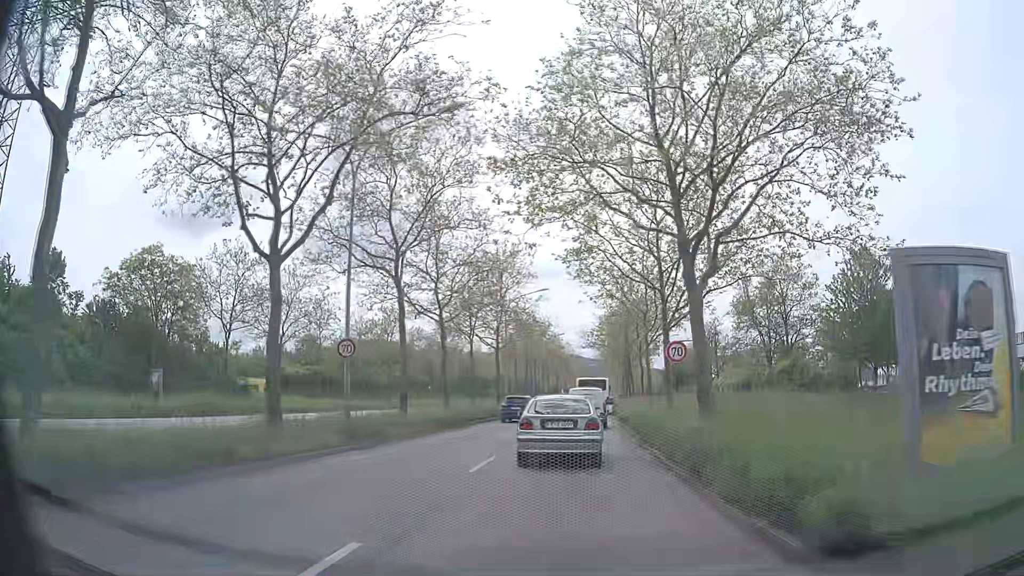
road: primary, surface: asphalt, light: Day
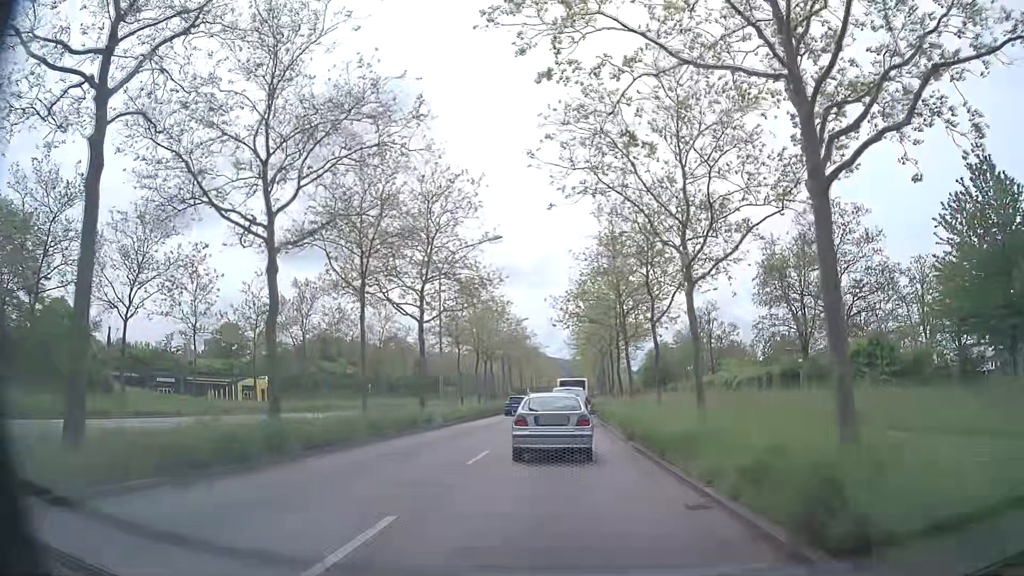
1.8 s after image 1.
(+0.4, +17.1) m; +2°
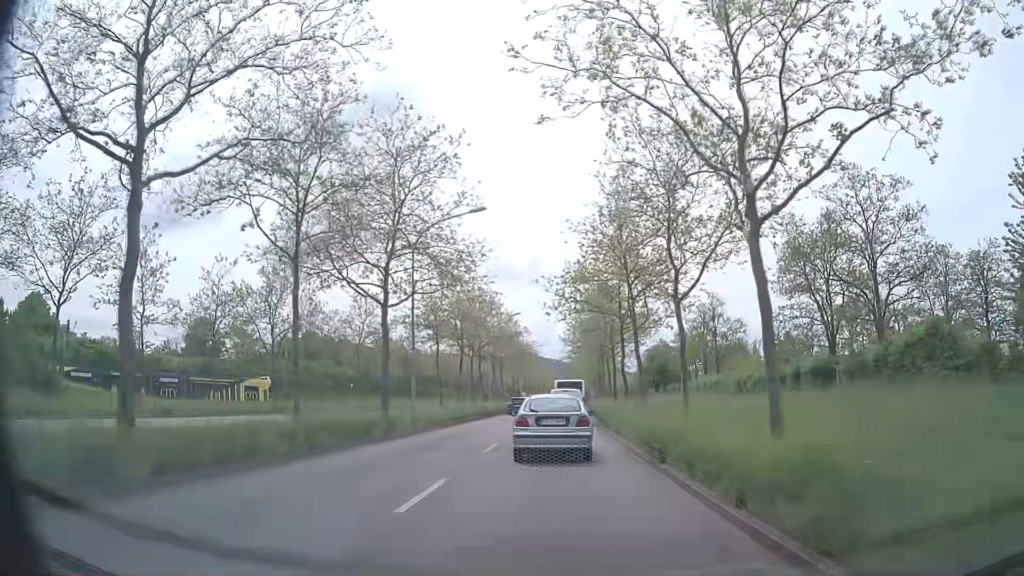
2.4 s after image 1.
(+0.1, +5.8) m; 0°
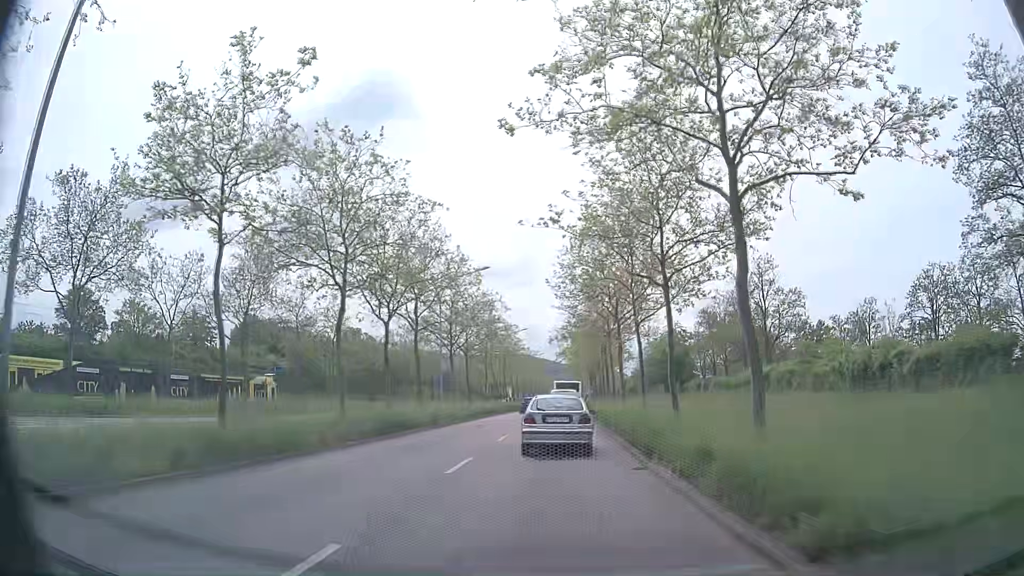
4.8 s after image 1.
(+0.5, +23.7) m; +2°
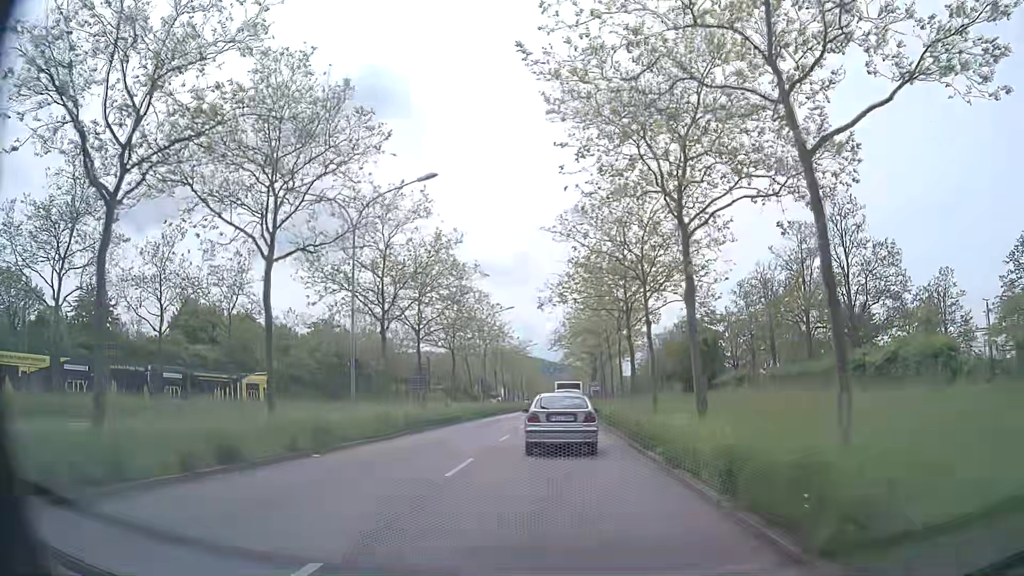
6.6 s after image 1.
(0.0, +19.0) m; 0°
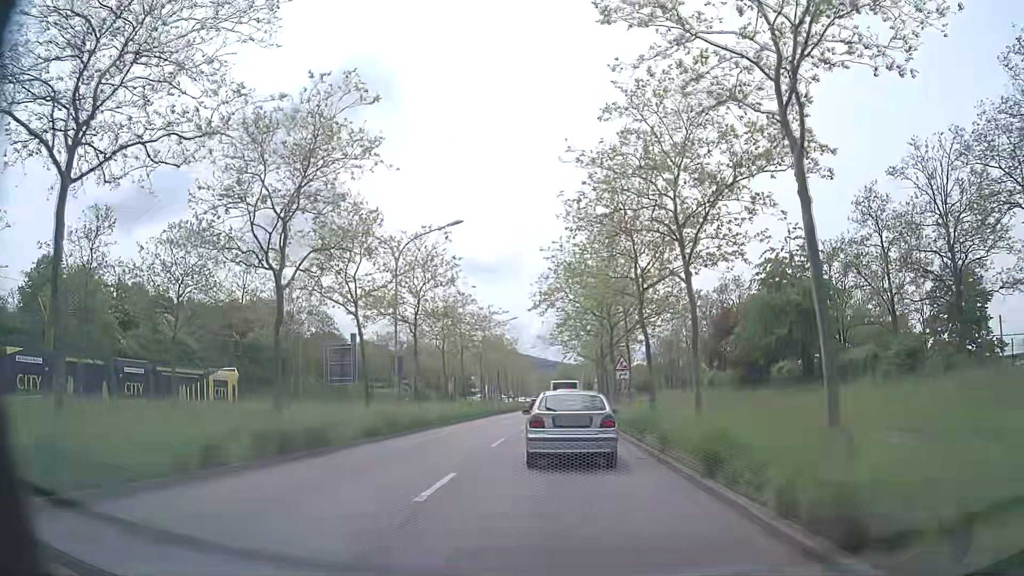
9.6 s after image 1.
(+0.3, +30.3) m; +1°
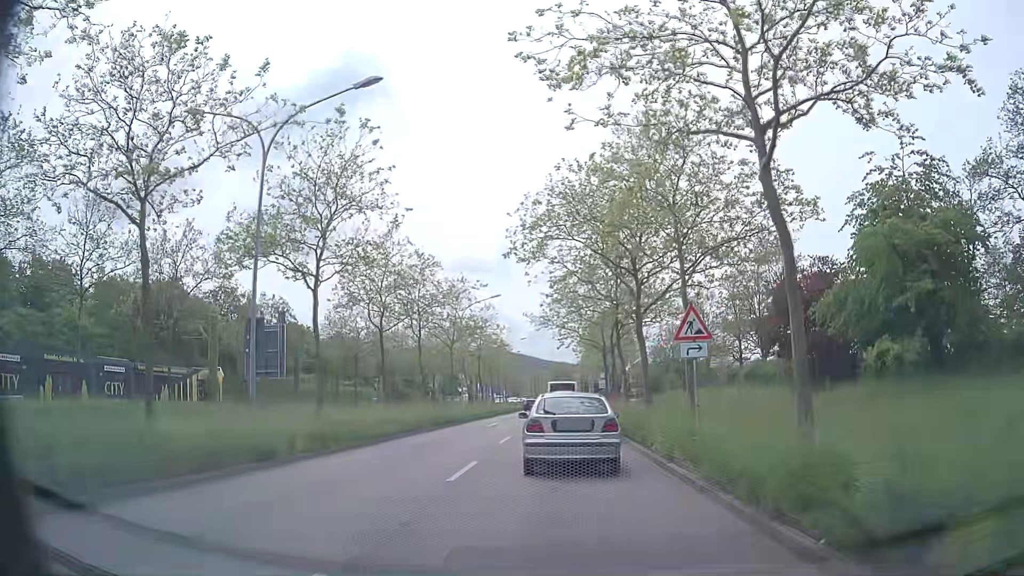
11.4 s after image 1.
(+0.1, +15.7) m; 0°
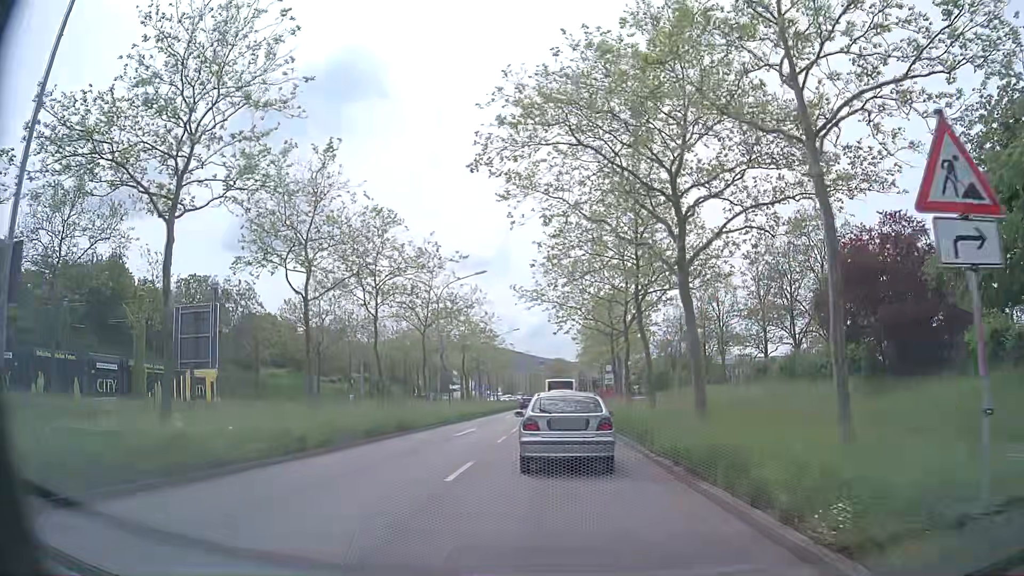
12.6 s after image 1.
(0.0, +9.5) m; 0°
(0, +10) (0, +20) (0, +30) (0, +40) (0, +50) (0, +60) (0, +70) (0, +80) (0, +90) (0, +100) m
